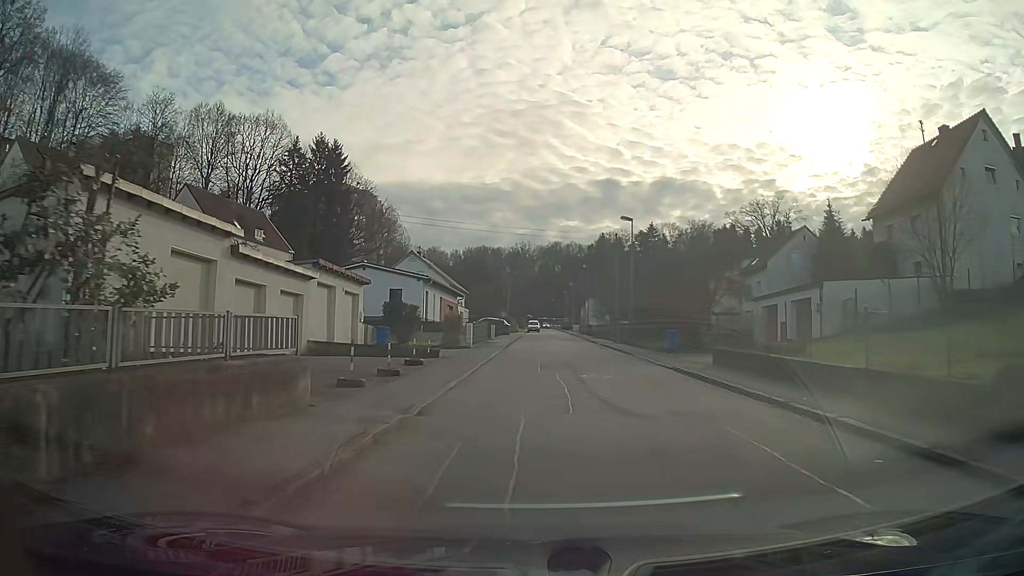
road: residential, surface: asphalt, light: Day
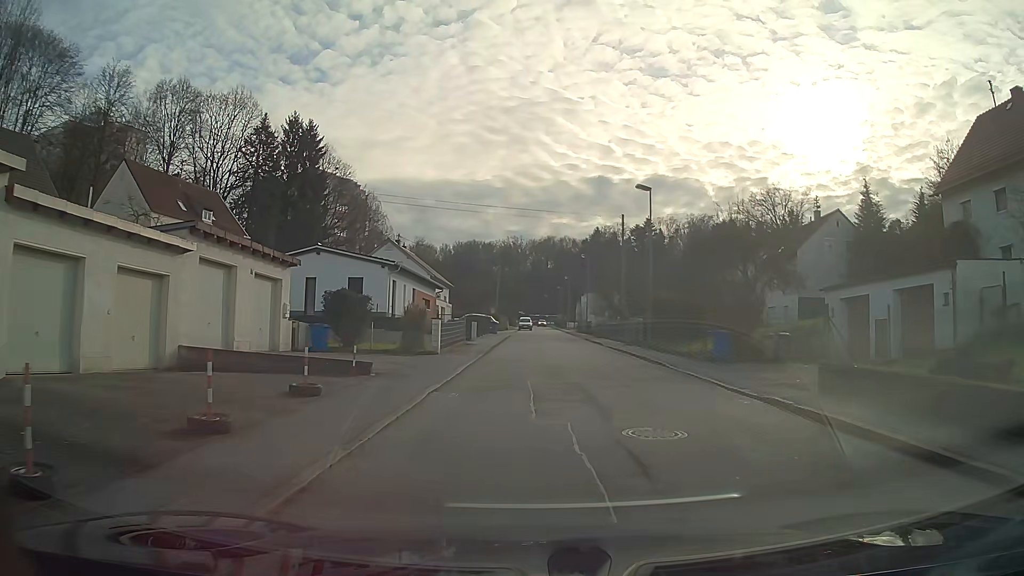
(+0.1, +9.2) m; +1°
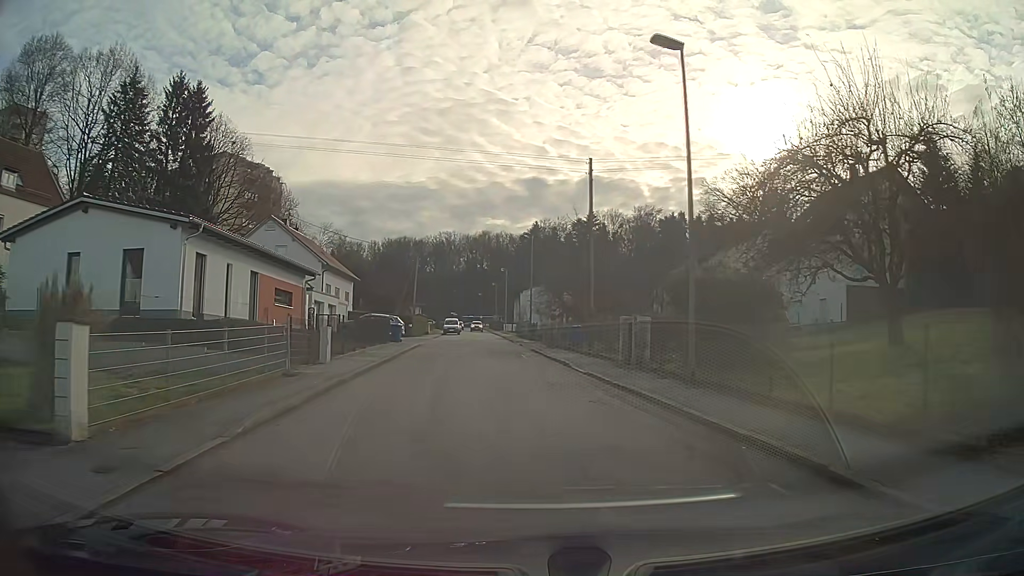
(+0.9, +18.5) m; +5°
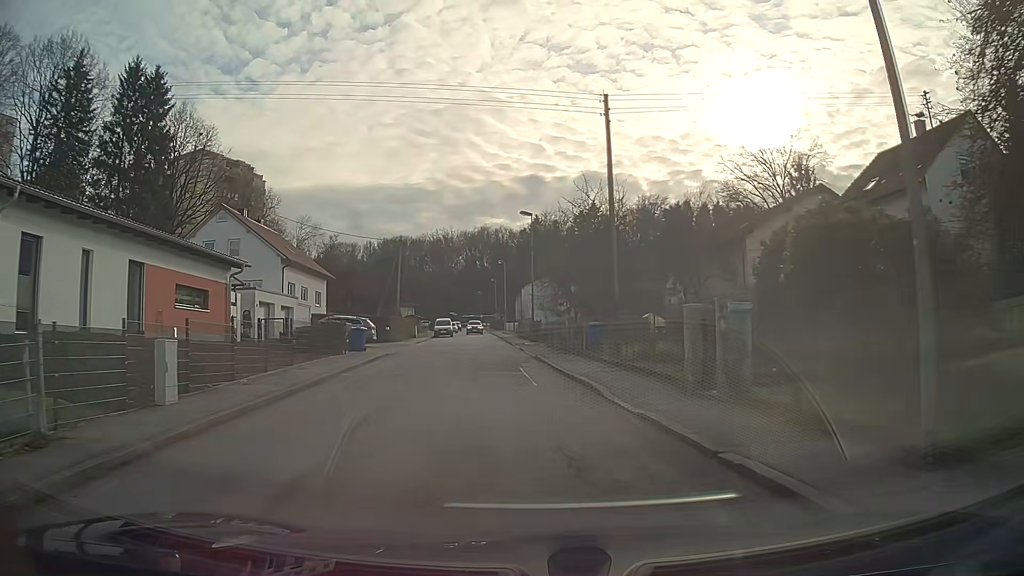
(-0.1, +9.2) m; -1°
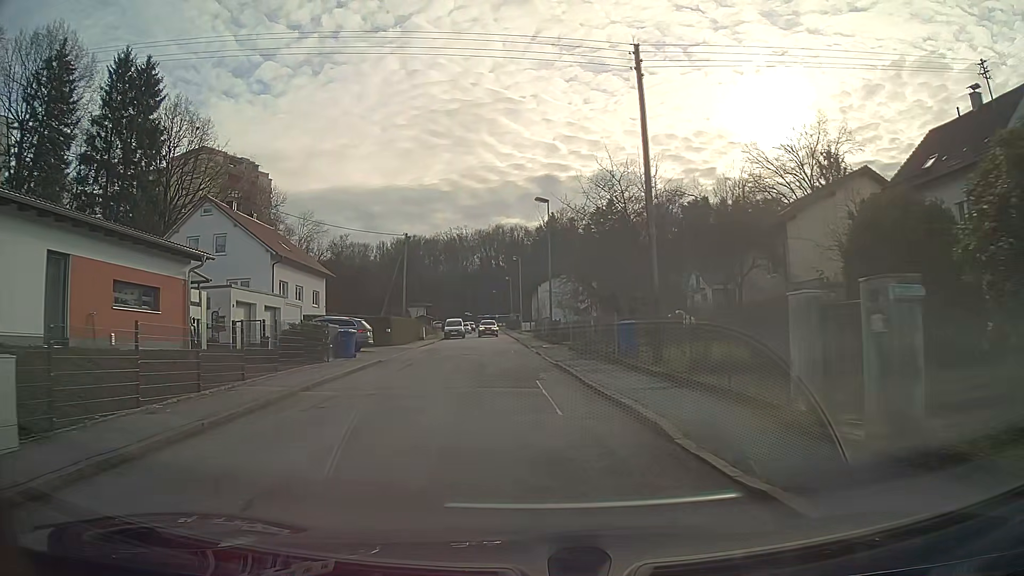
(-0.1, +4.6) m; -1°
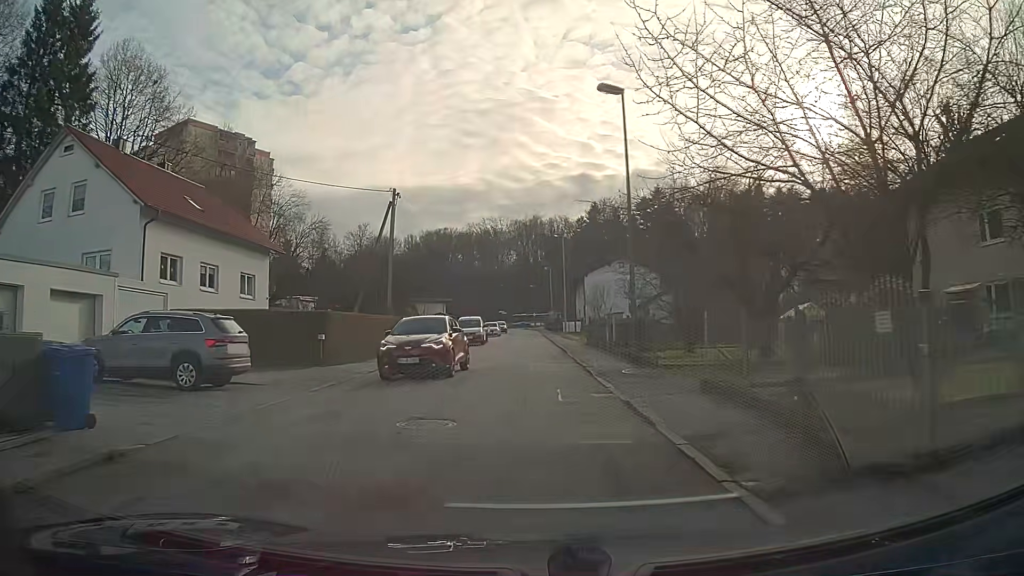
(-0.6, +18.6) m; -3°
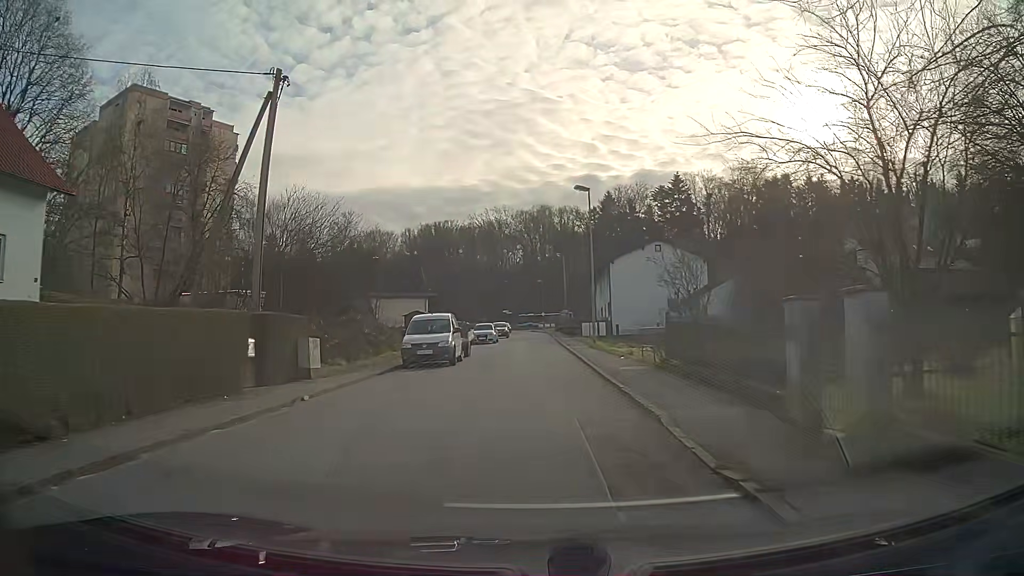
(-0.1, +18.6) m; 0°
